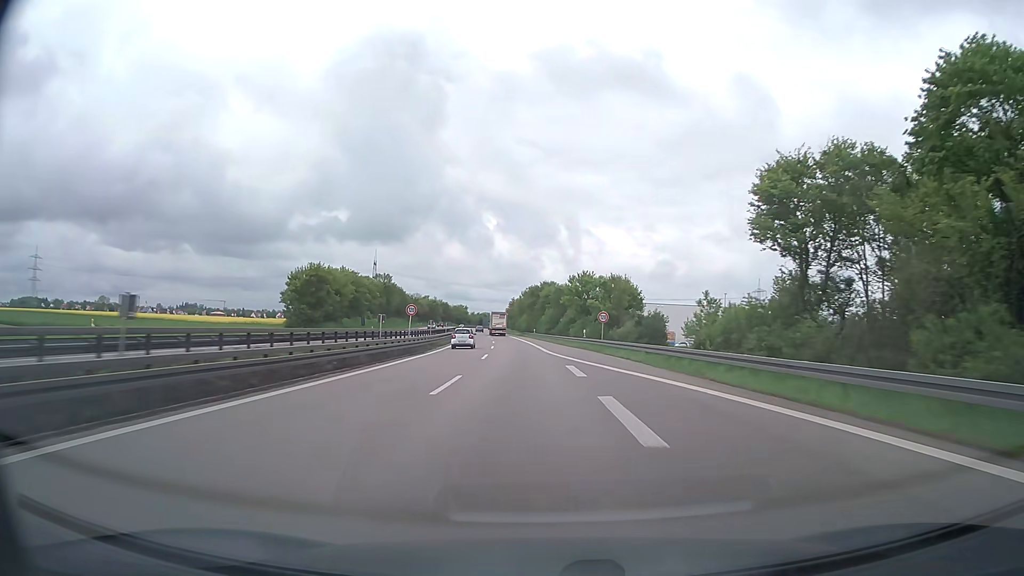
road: trunk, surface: asphalt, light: Day
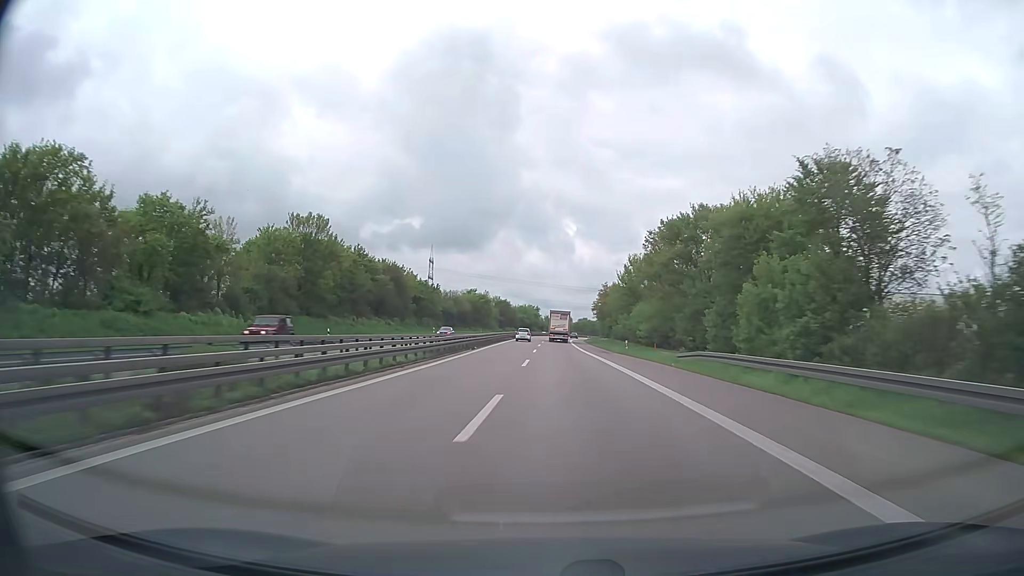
(-6.5, +96.3) m; -7°
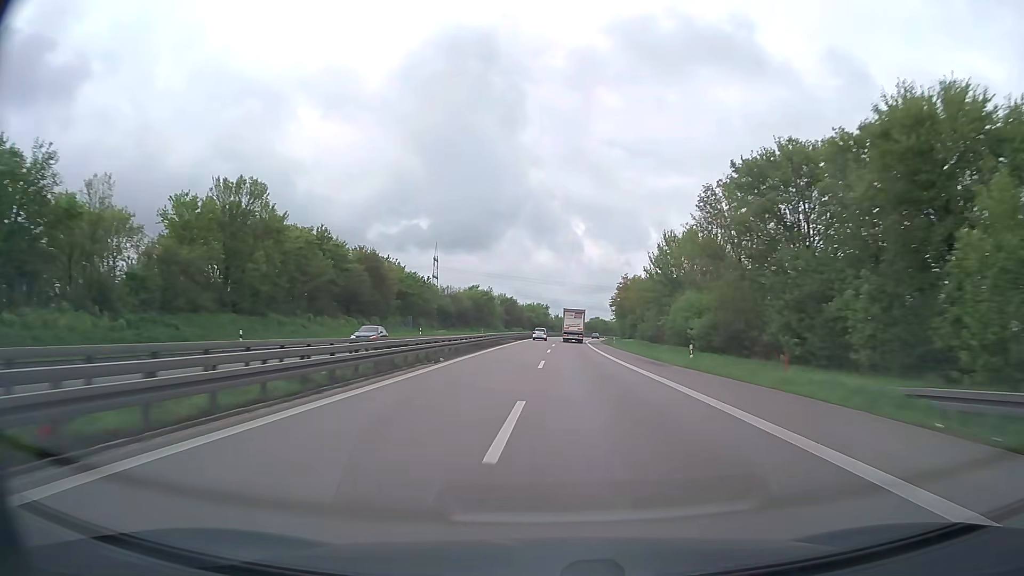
(-0.1, +19.3) m; -1°
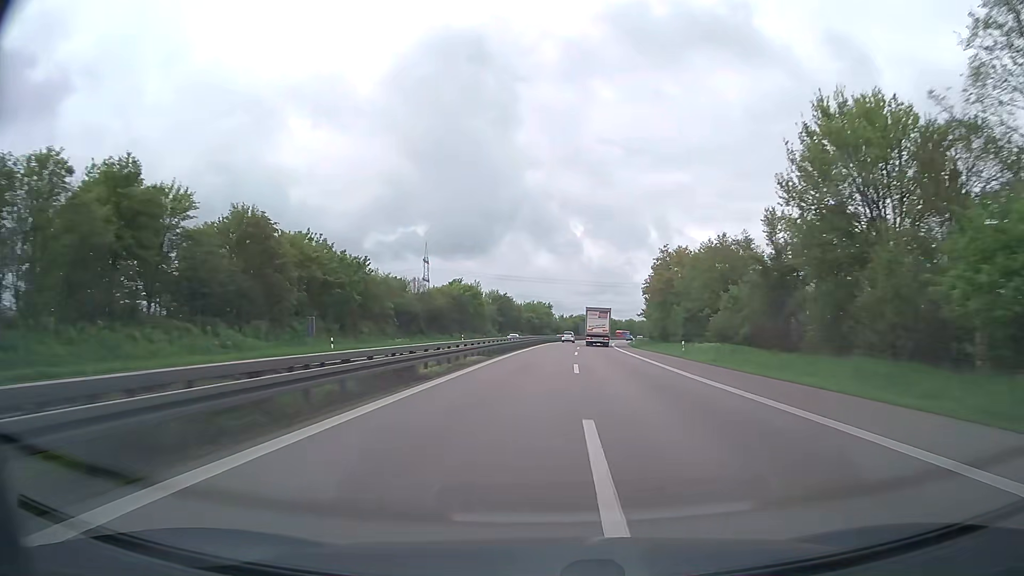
(-0.2, +38.6) m; 0°
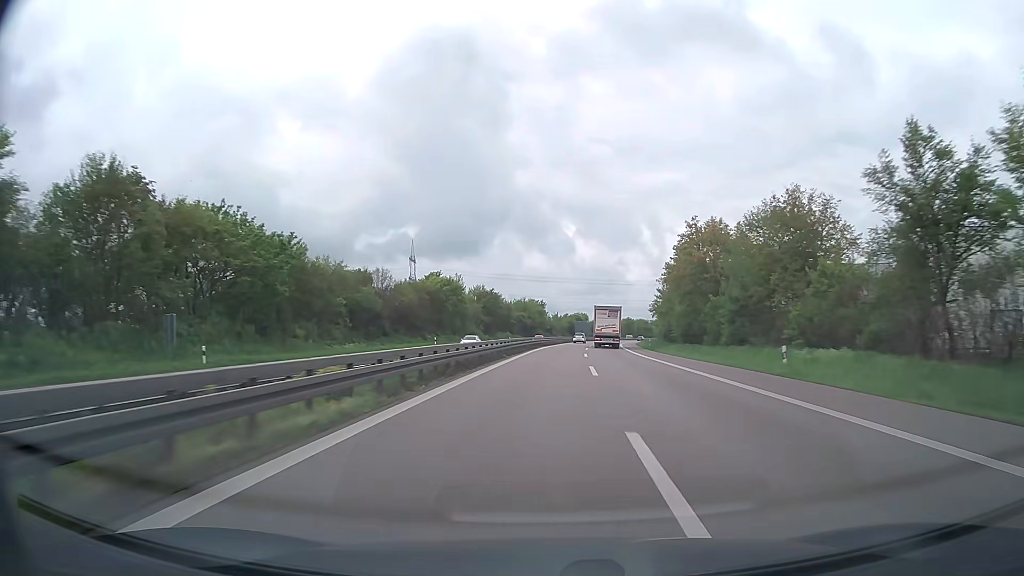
(0.0, +19.3) m; 0°
